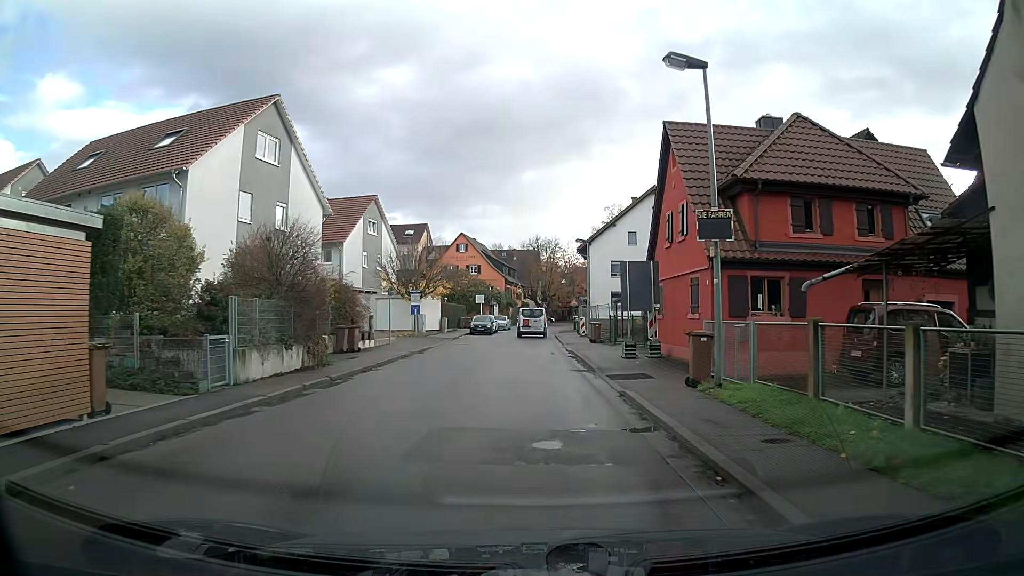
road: tertiary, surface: asphalt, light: Day
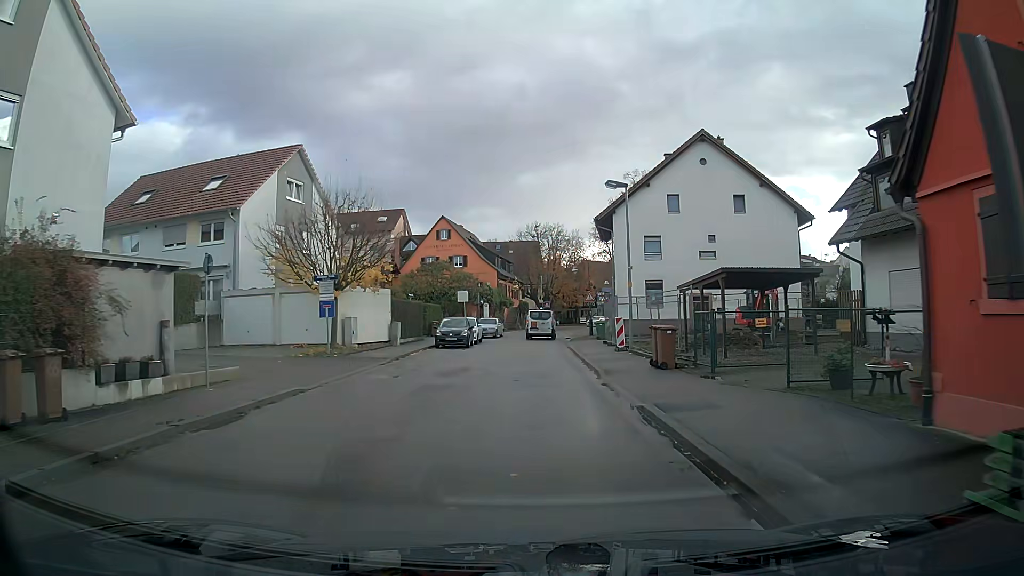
(0.0, +18.1) m; 0°
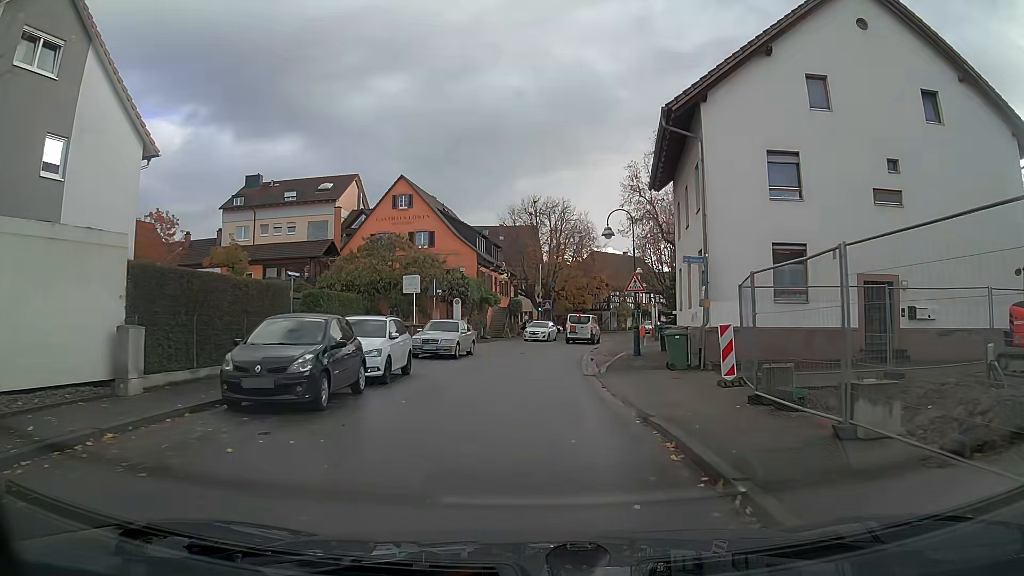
(+0.1, +22.3) m; 0°
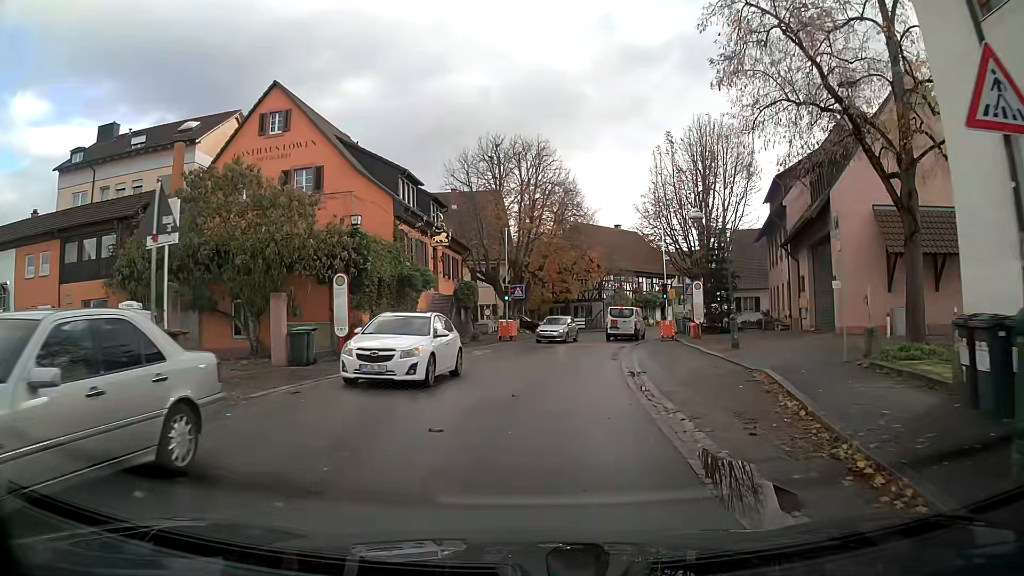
(+0.6, +21.7) m; +4°
(0, +10) (+1, +20) (+2, +30) (+5, +40) (+8, +49) (+13, +58) (+18, +66) (+24, +74) (+31, +82) (+38, +88) m
